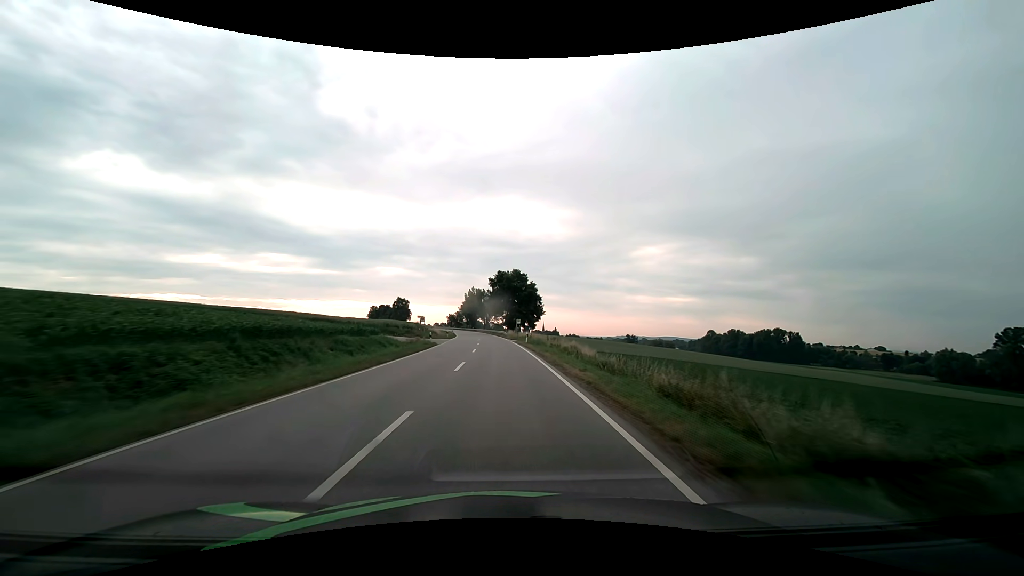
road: secondary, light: Day
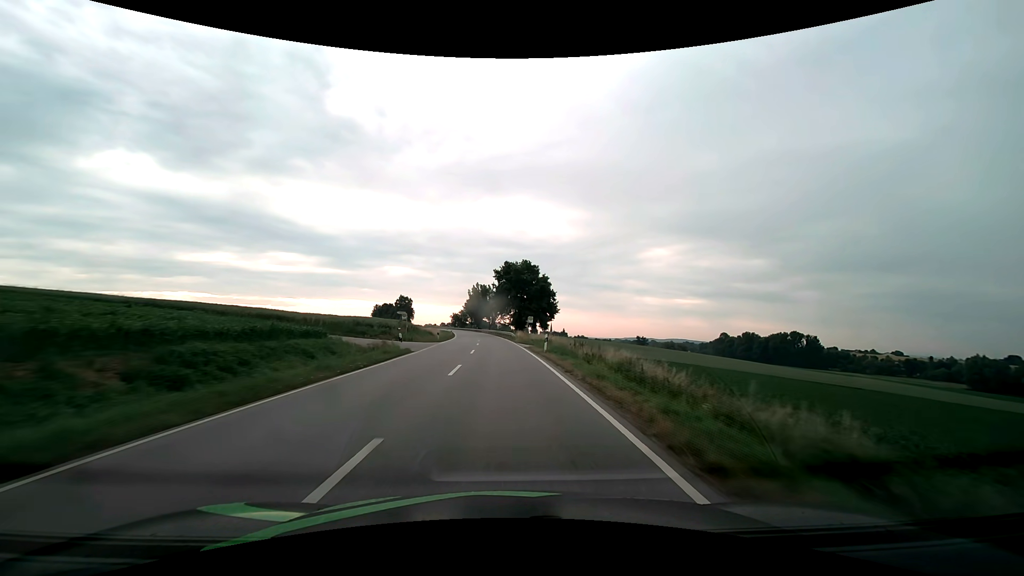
(-0.1, +14.2) m; -1°
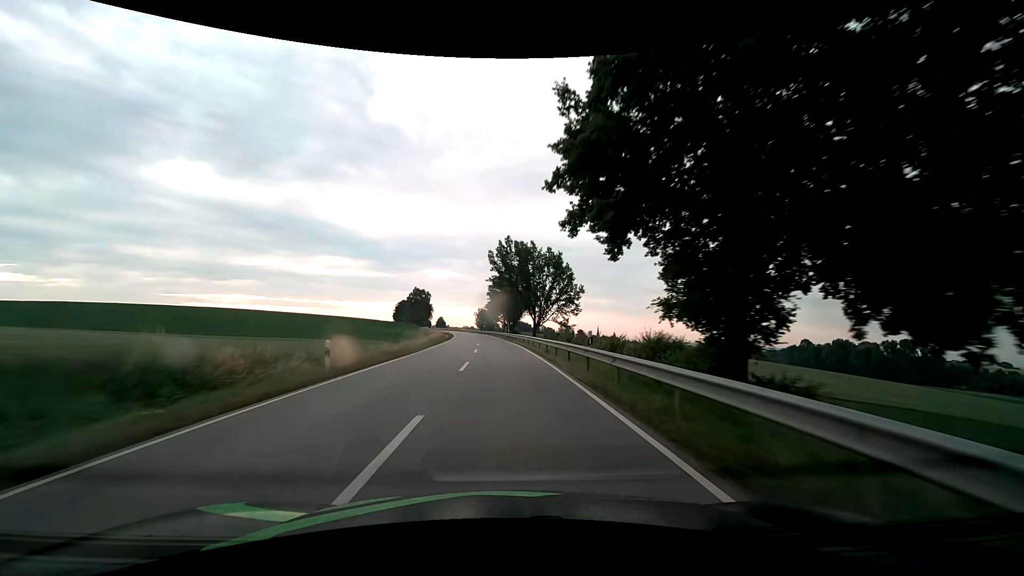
(-2.8, +70.7) m; -5°
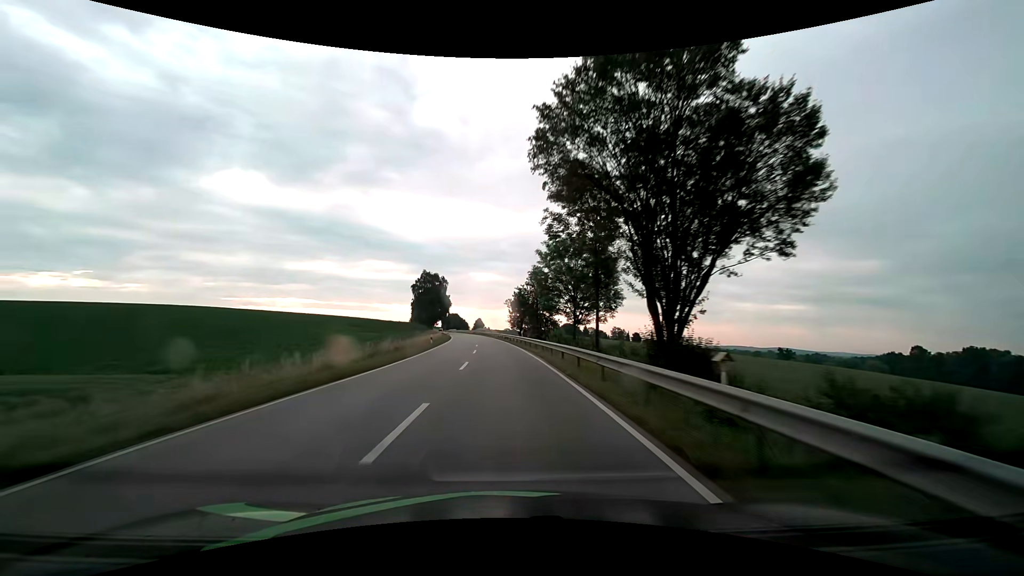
(-2.9, +70.8) m; -5°
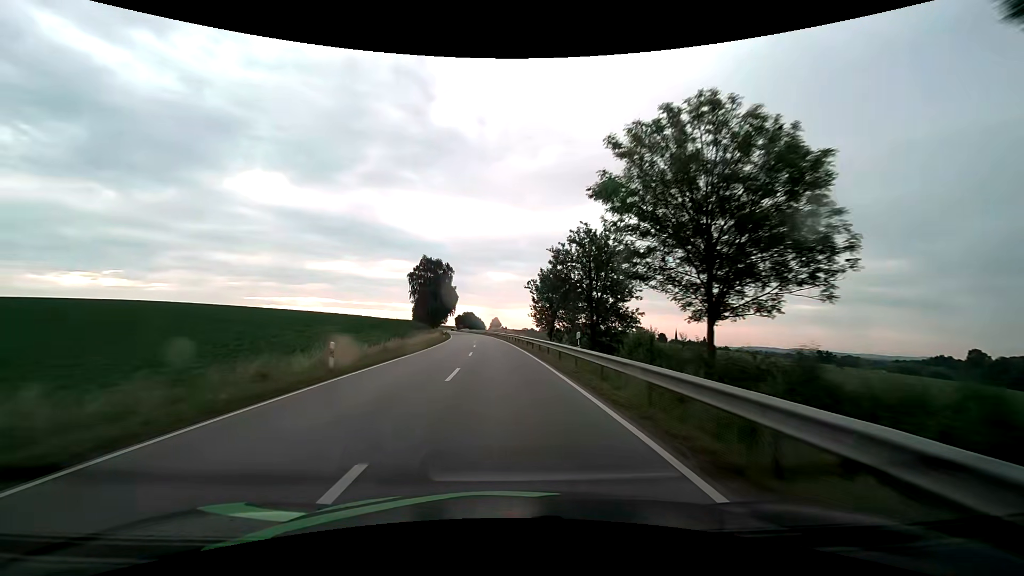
(-0.6, +28.3) m; -2°
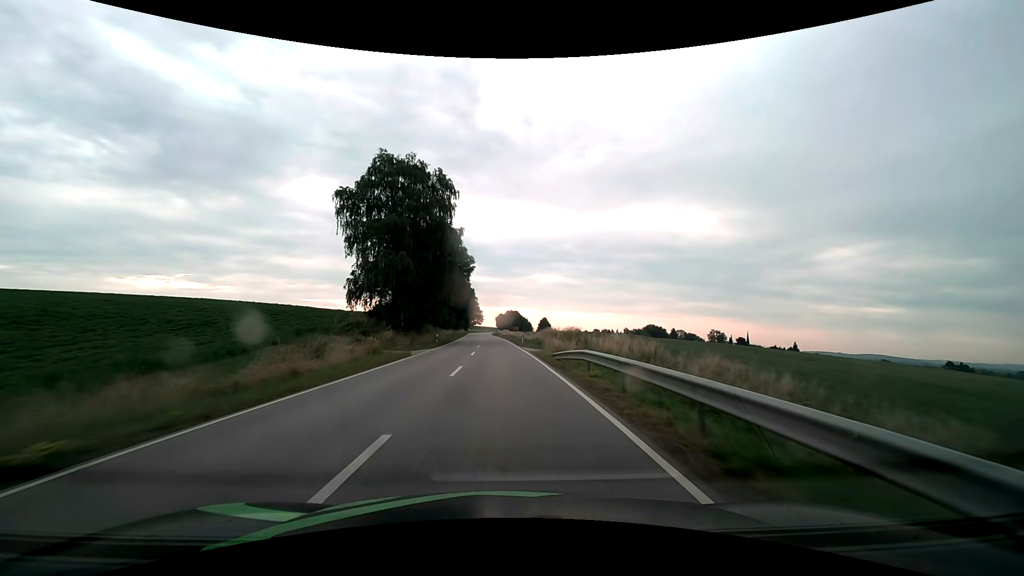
(-3.2, +70.7) m; -5°
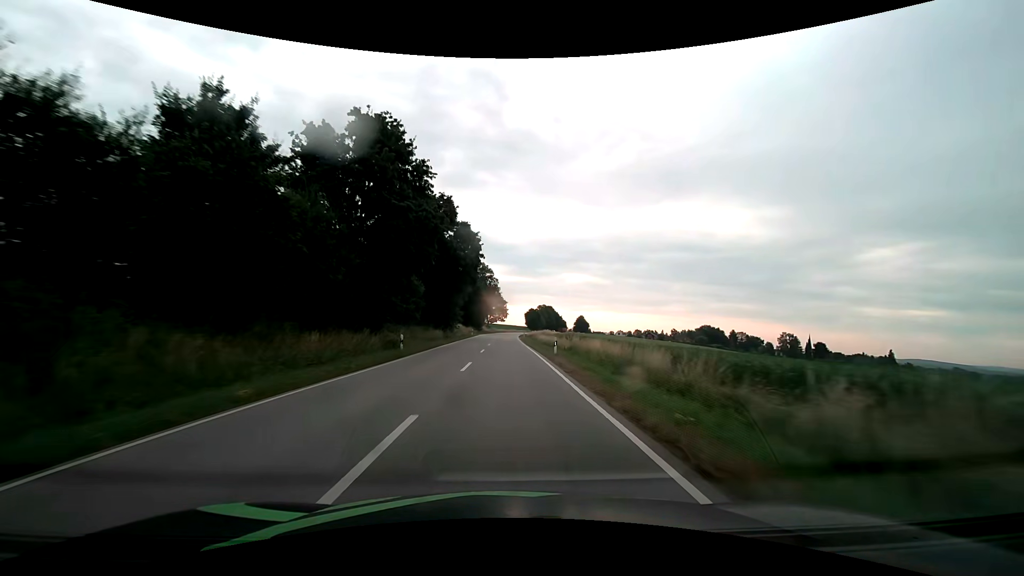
(-2.2, +70.8) m; -3°
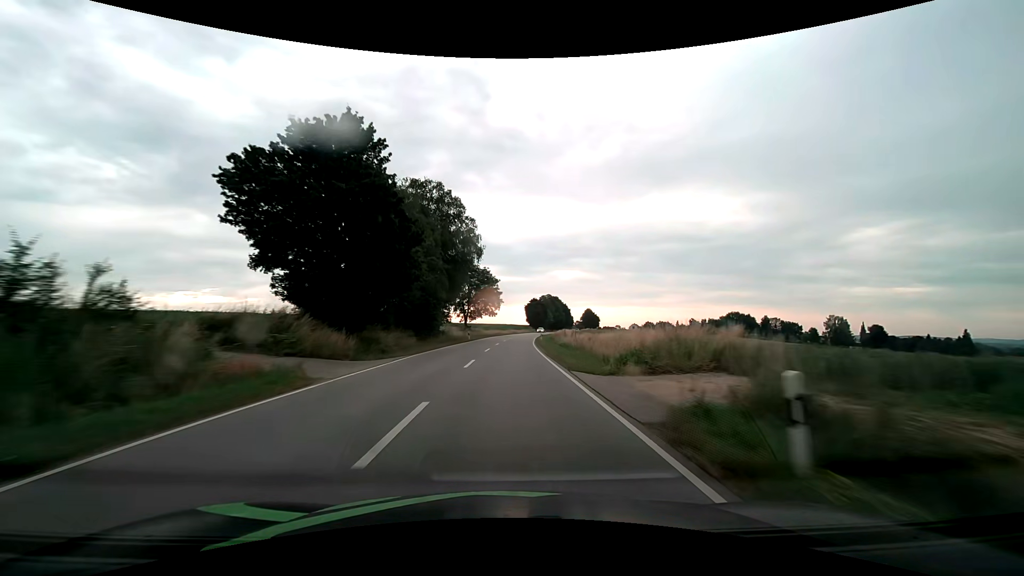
(-0.2, +71.0) m; +1°
(0, +10) (0, +20) (0, +30) (+1, +40) (+1, +50) (+1, +60) (+2, +70) (+3, +80) (+4, +90) (+5, +100) m
